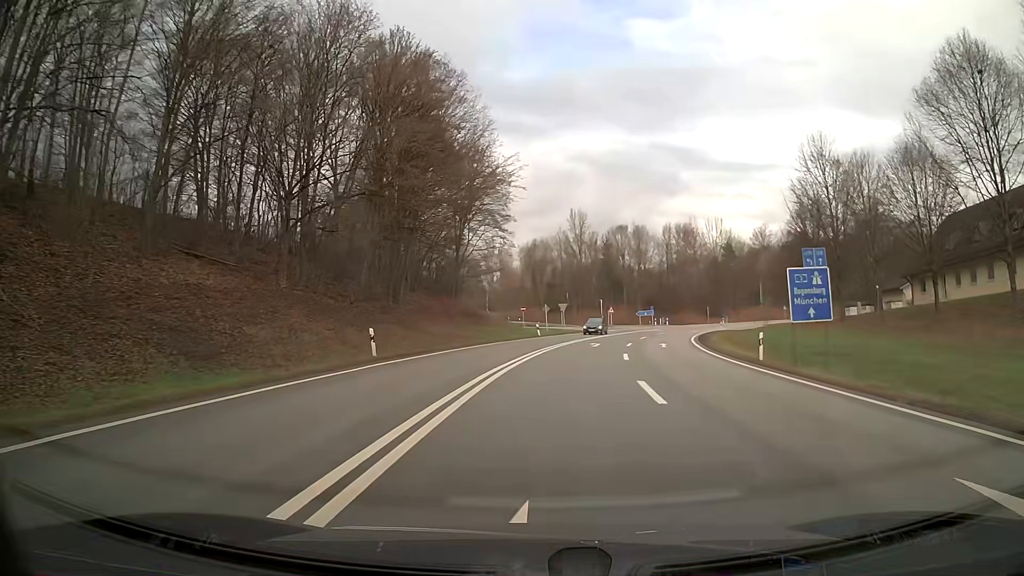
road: primary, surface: asphalt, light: Day
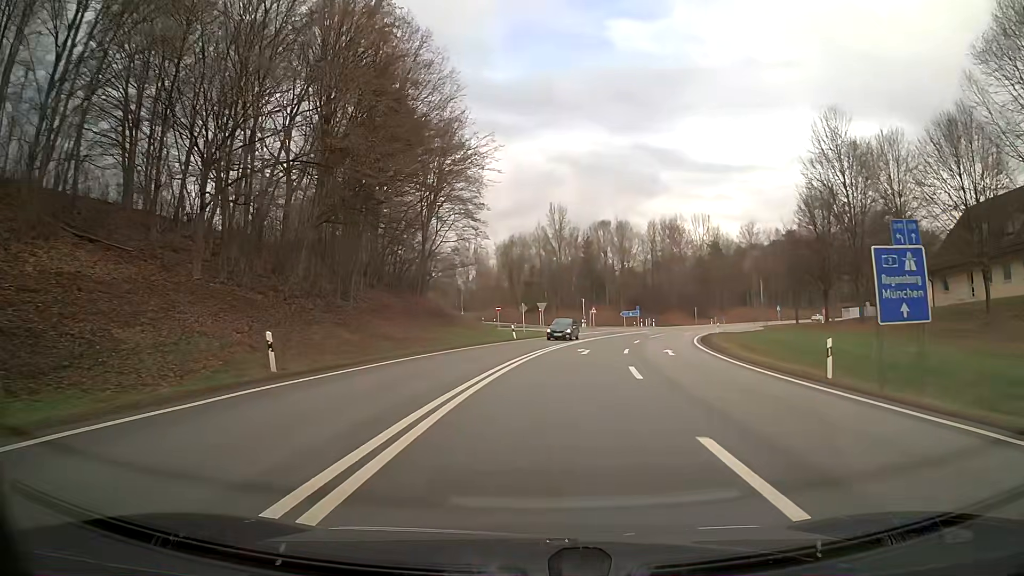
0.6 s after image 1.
(+0.1, +7.4) m; +2°
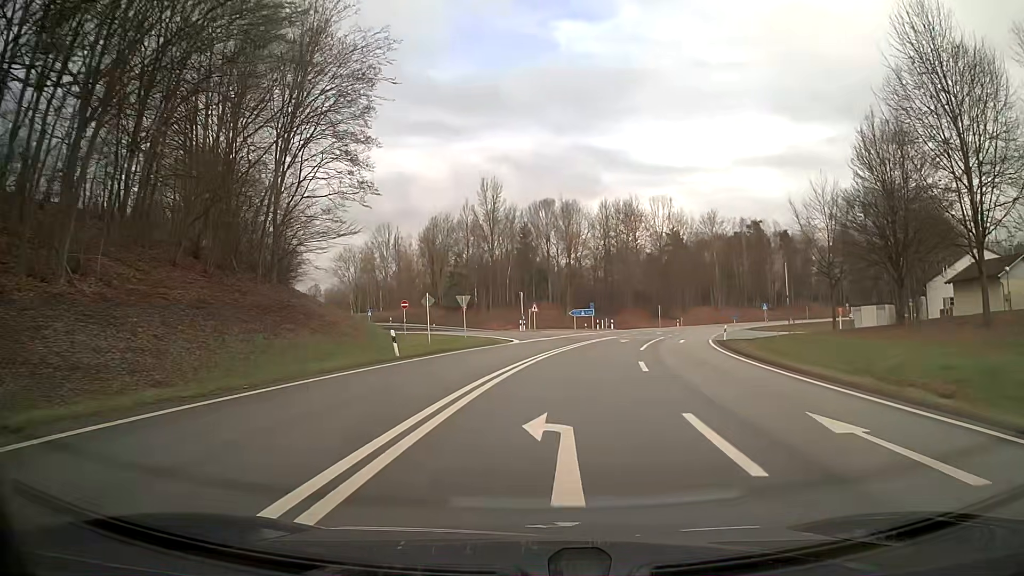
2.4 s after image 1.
(+1.0, +22.3) m; +5°
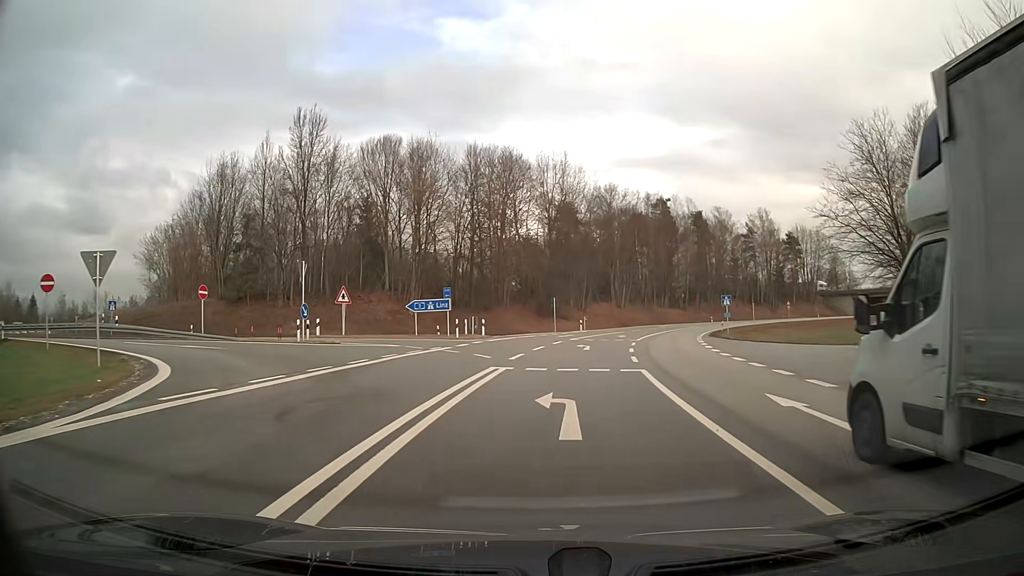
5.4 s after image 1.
(+3.2, +33.2) m; +12°
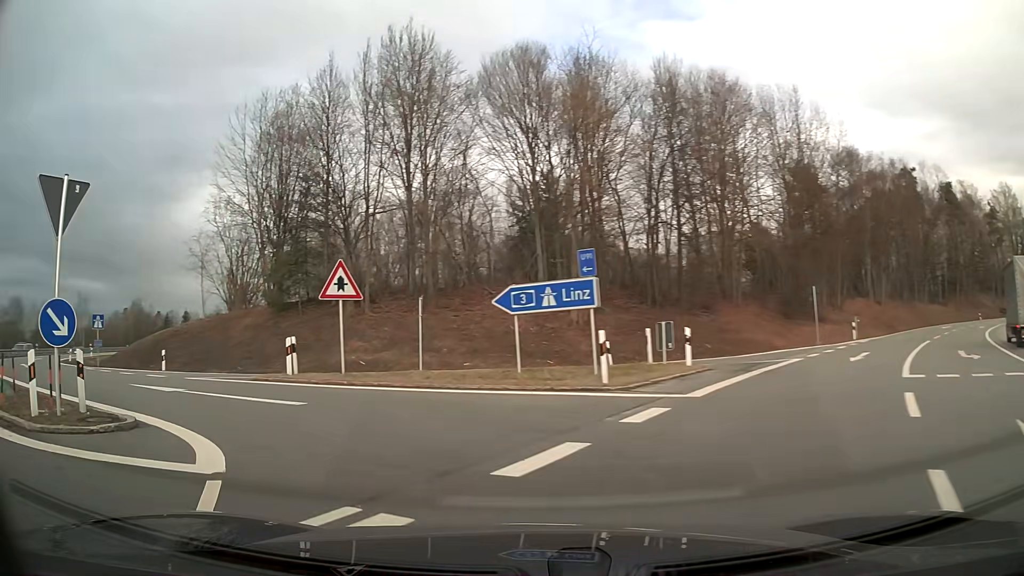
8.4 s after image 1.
(-1.8, +24.7) m; -25°
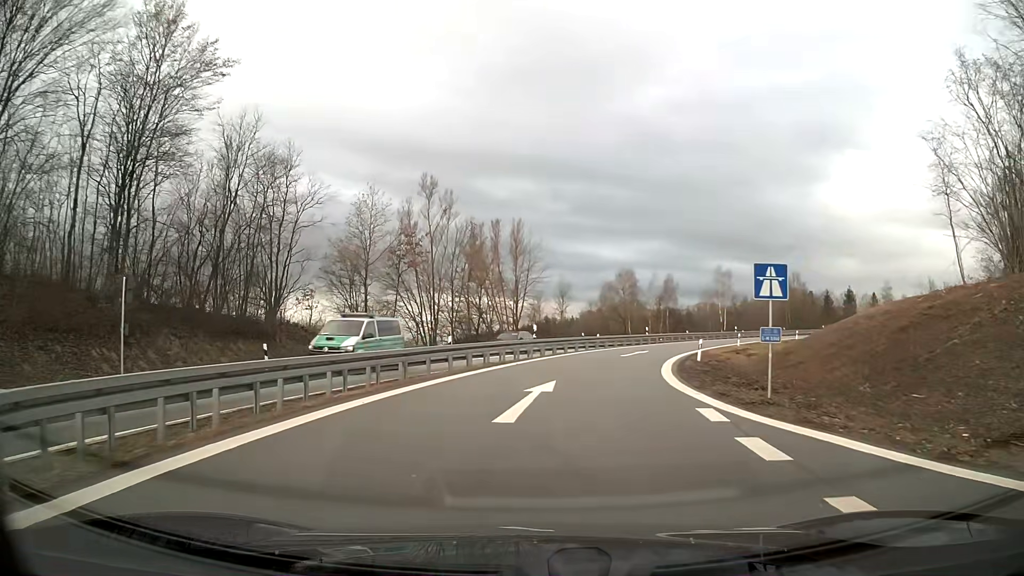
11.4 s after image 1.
(-13.5, +20.1) m; -51°
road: motorway_link
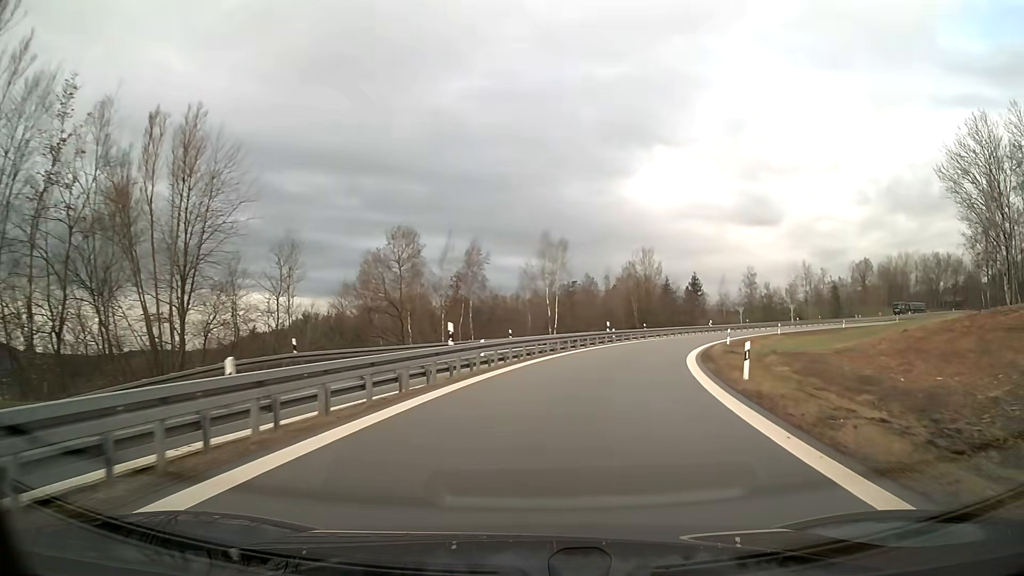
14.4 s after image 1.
(+5.5, +35.6) m; +19°
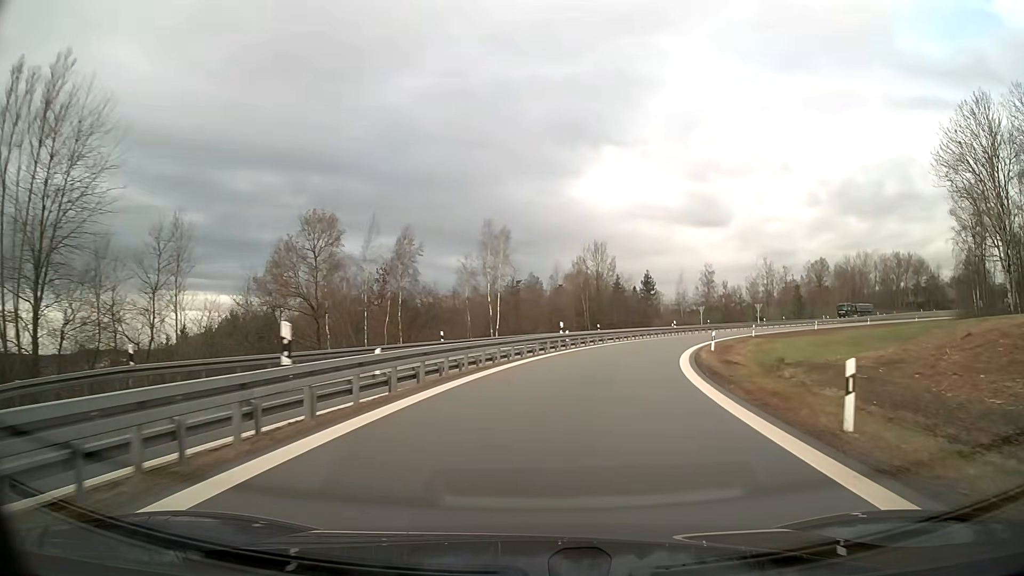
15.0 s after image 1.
(+0.3, +8.2) m; +5°
